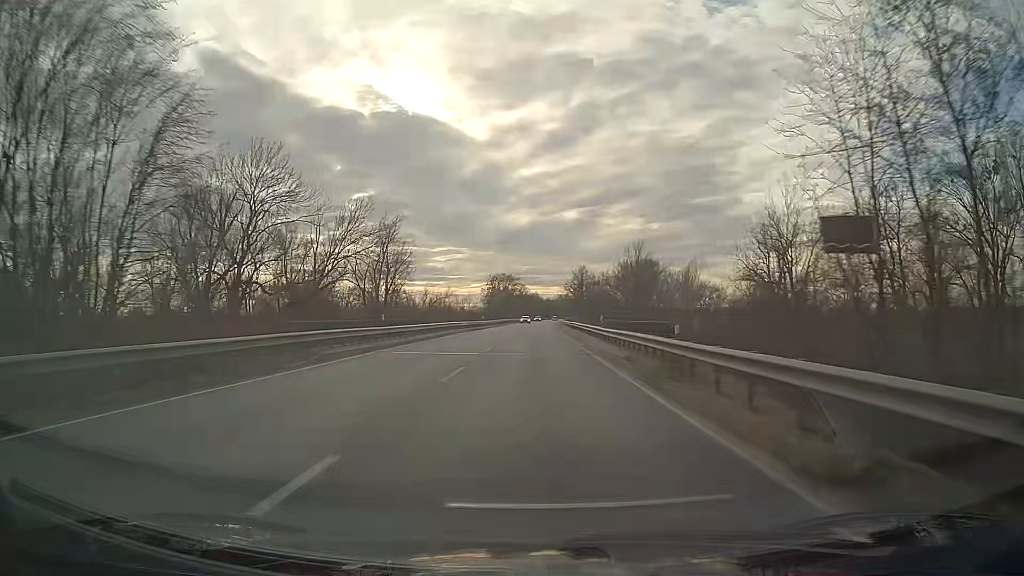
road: primary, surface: asphalt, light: Day
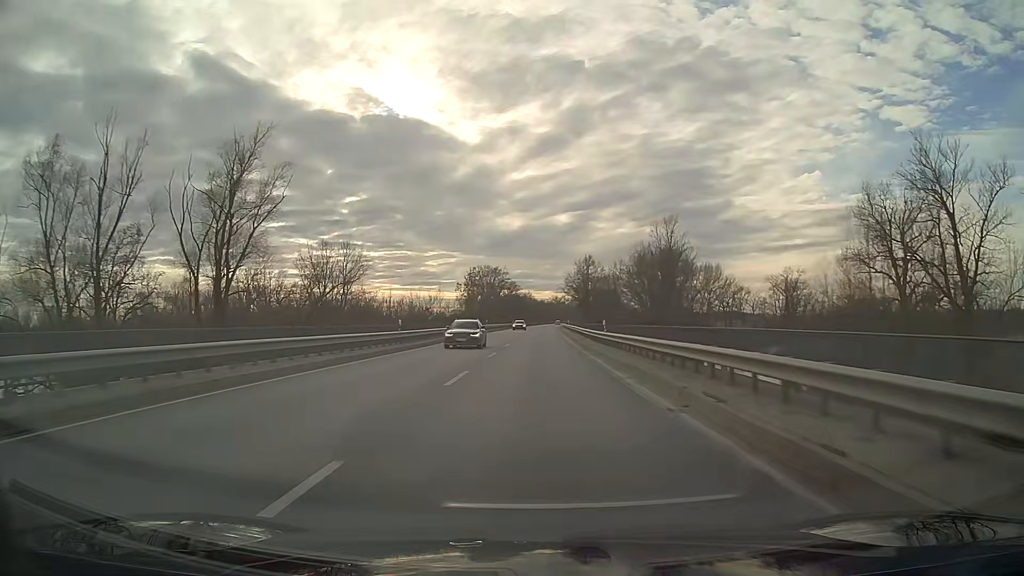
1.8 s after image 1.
(+0.2, +47.4) m; +1°
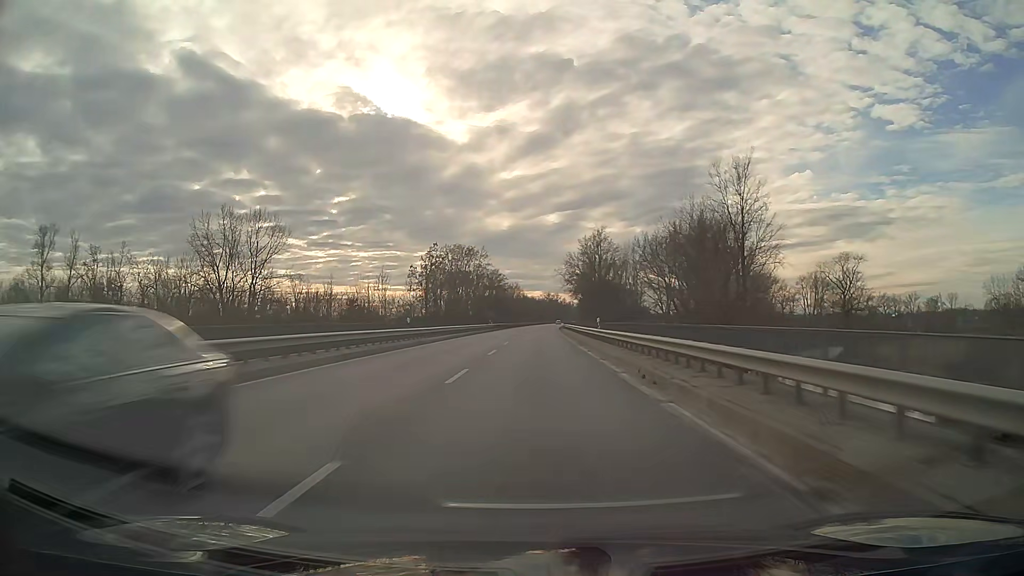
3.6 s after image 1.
(+0.3, +47.4) m; +1°
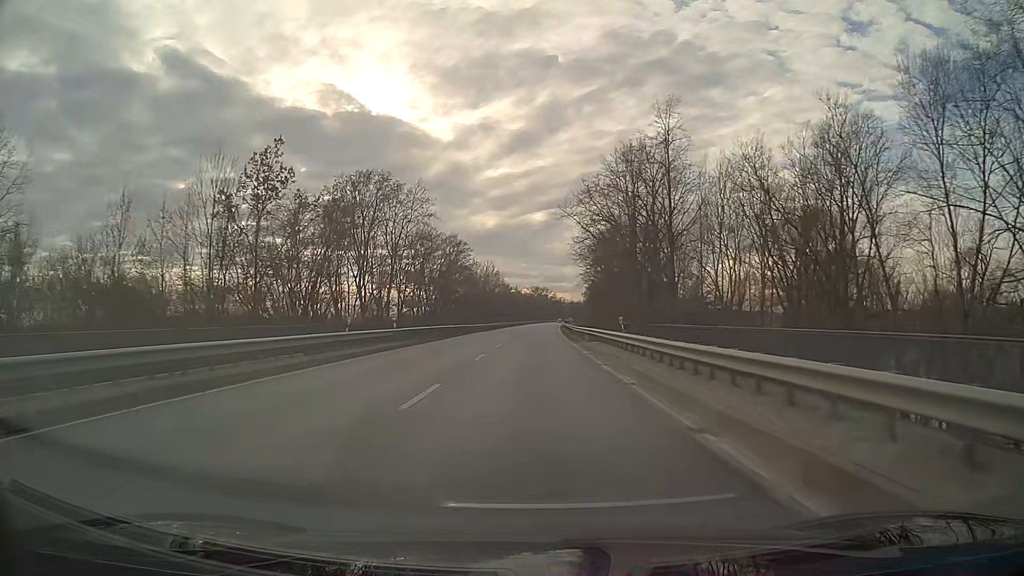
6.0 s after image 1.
(+0.6, +63.2) m; +1°
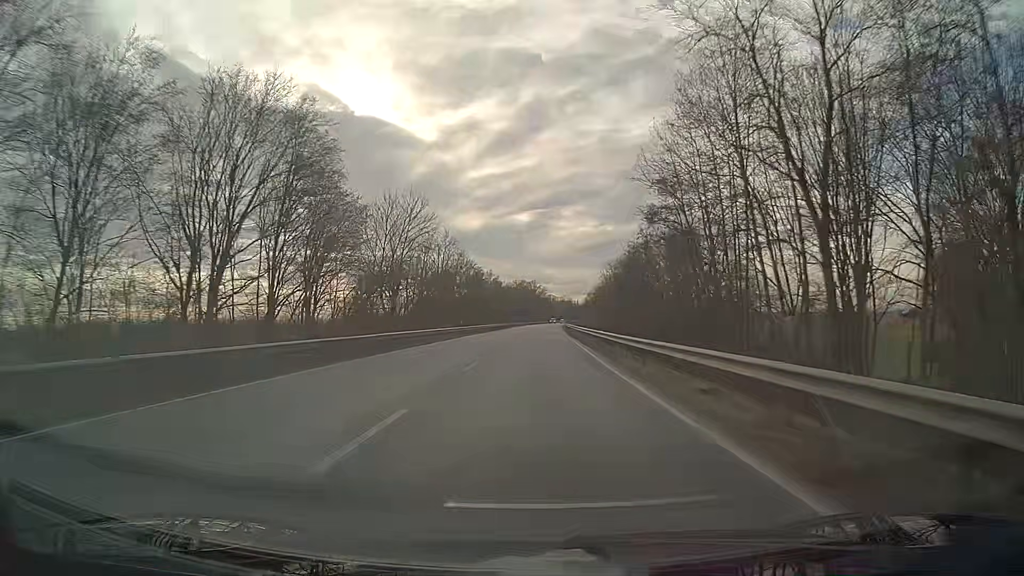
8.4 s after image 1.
(+0.5, +63.2) m; +1°
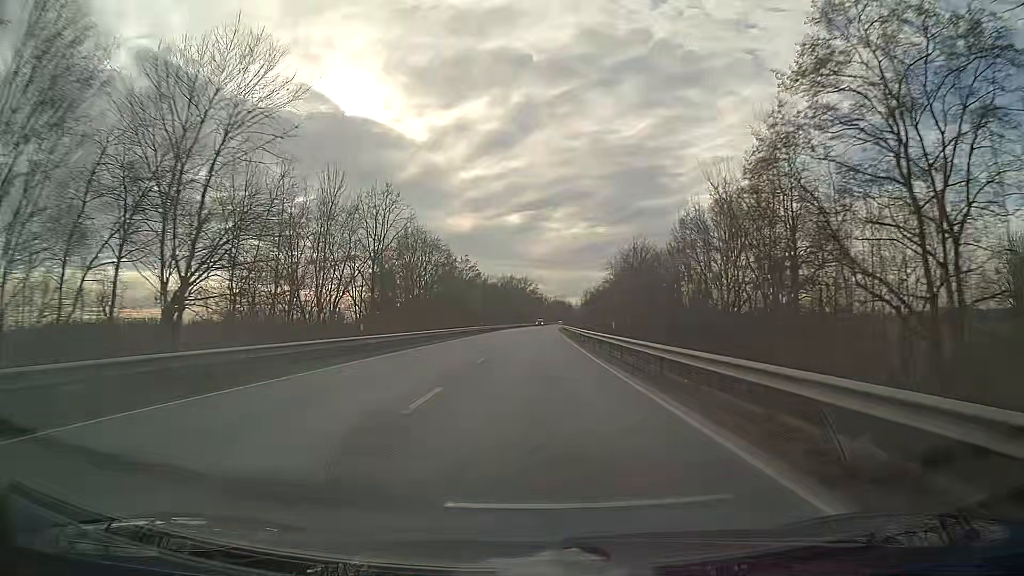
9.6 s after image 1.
(+0.2, +31.6) m; +1°
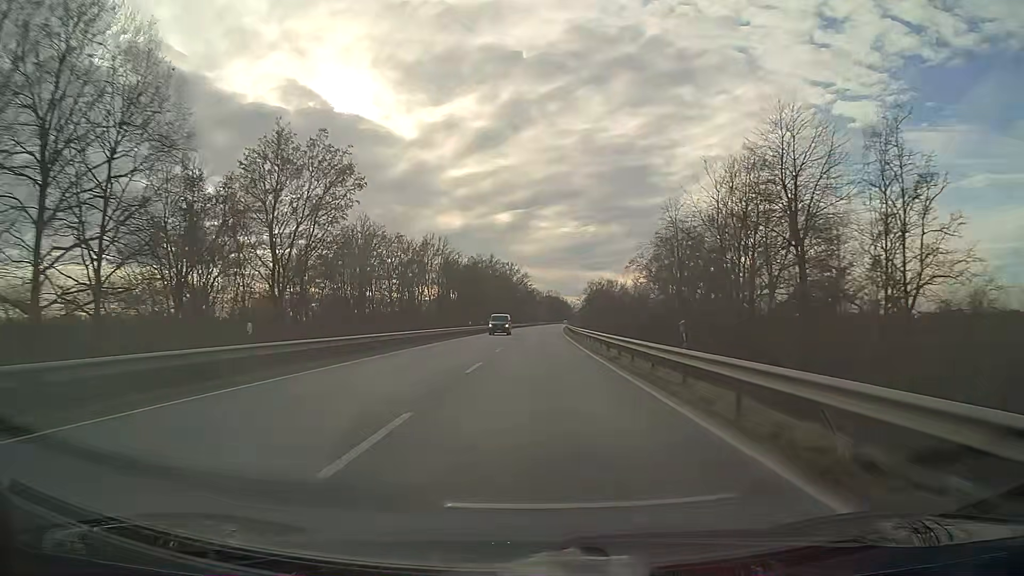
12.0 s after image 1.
(+0.8, +63.3) m; +1°
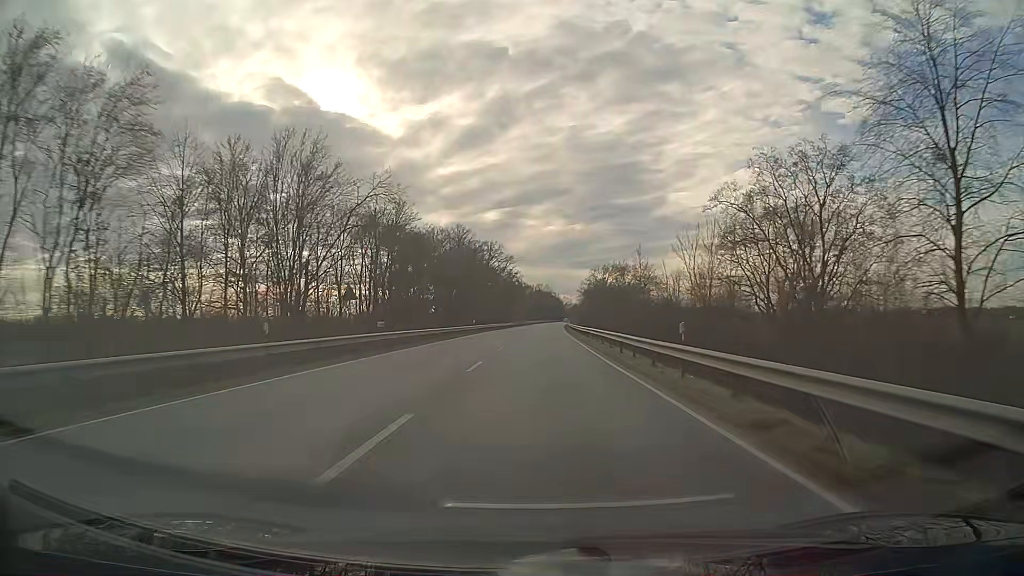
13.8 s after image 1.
(+0.4, +47.5) m; +1°
(0, +10) (0, +20) (0, +30) (0, +40) (+1, +50) (+1, +60) (+1, +70) (+1, +80) (+2, +90) (+2, +100) m
